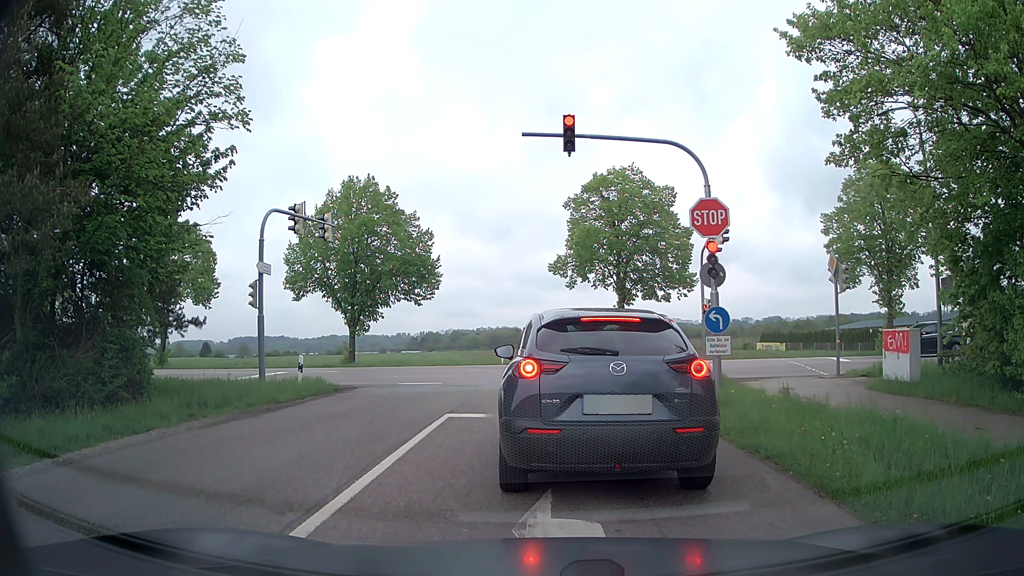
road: tertiary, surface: asphalt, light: Day
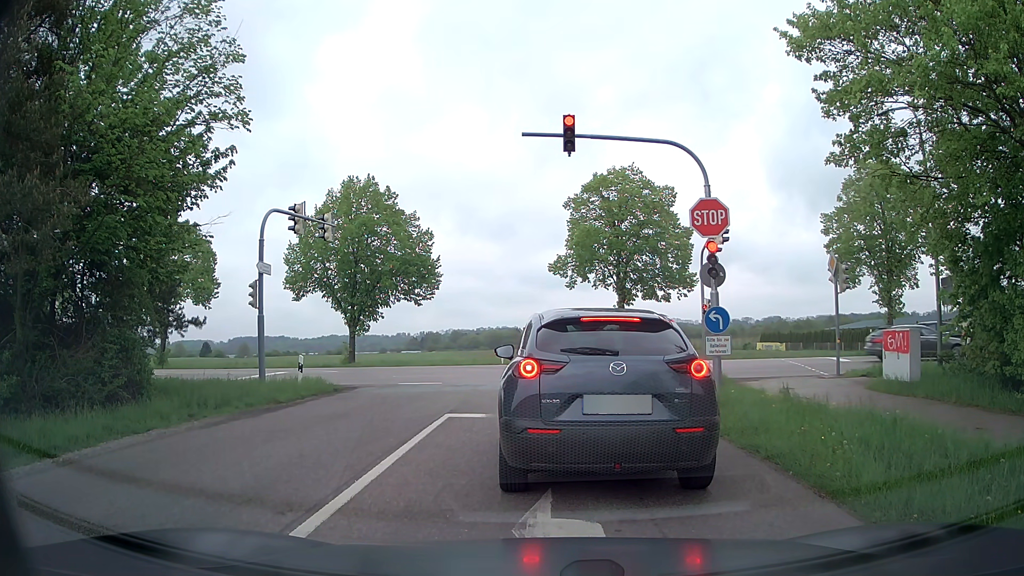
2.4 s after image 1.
(0.0, 0.0) m; 0°
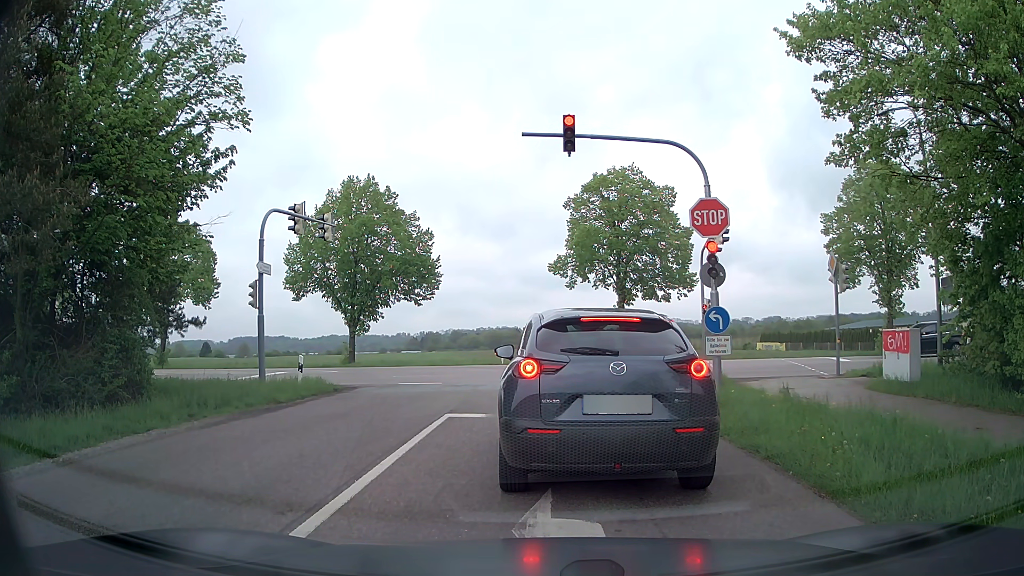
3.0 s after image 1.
(0.0, 0.0) m; 0°
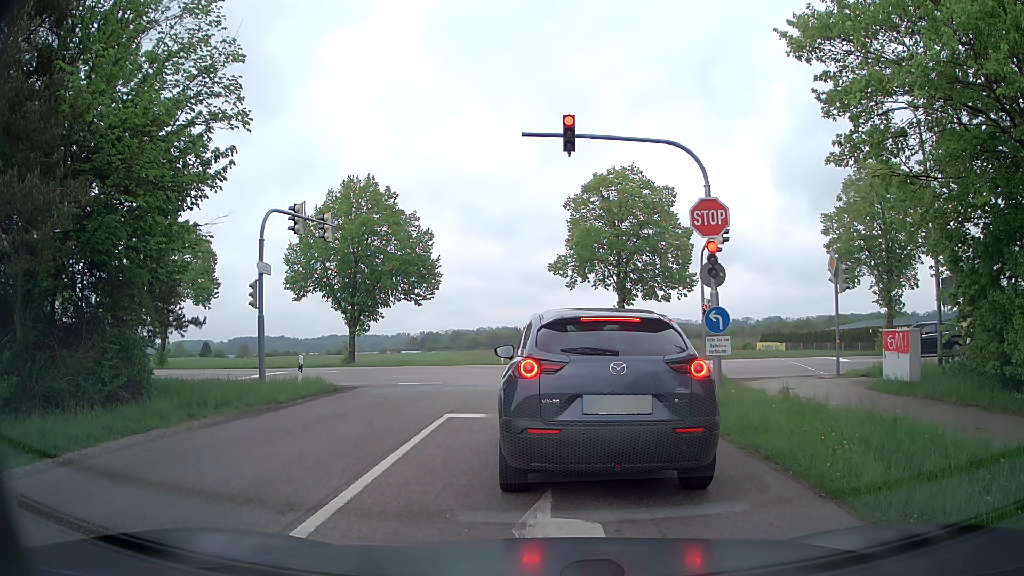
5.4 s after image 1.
(0.0, 0.0) m; 0°
(0, +10) (0, +20) (-3, +29) (-11, +35) (-21, +38) (-31, +39) (-41, +40) (-51, +41) (-61, +42) (-70, +44) m
